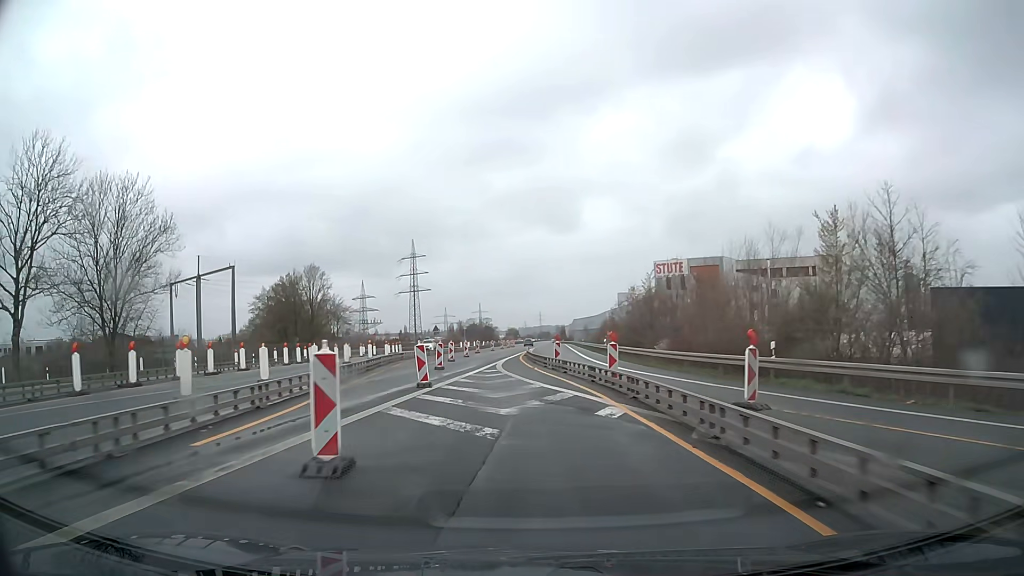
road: trunk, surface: asphalt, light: Day
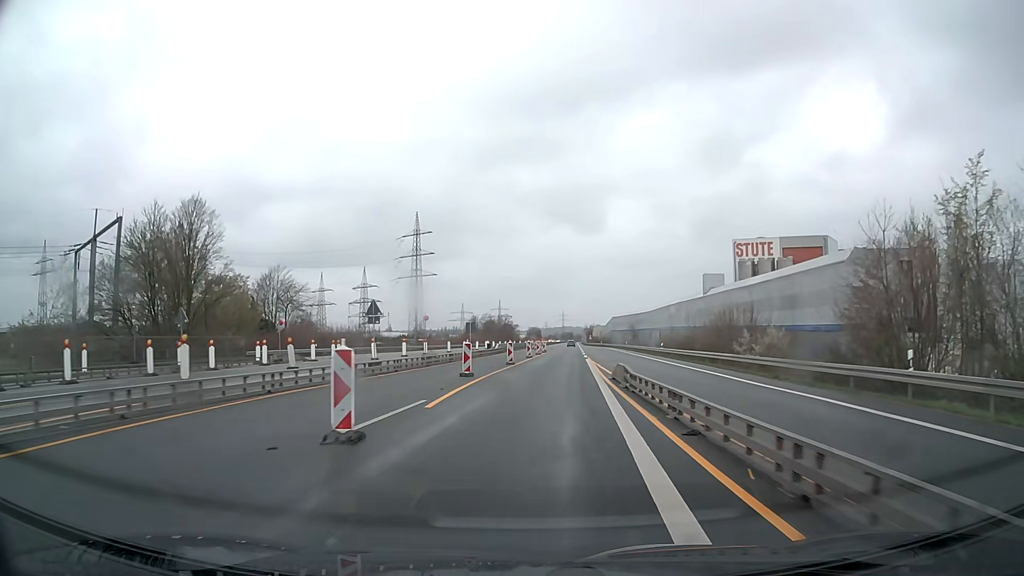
(-2.7, +45.5) m; -3°
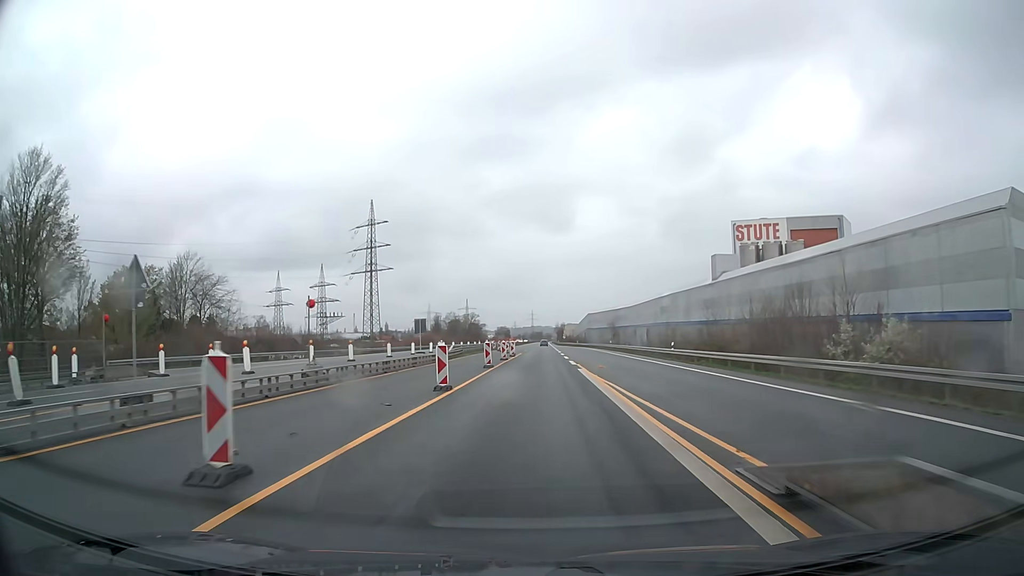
(+0.5, +18.3) m; +3°
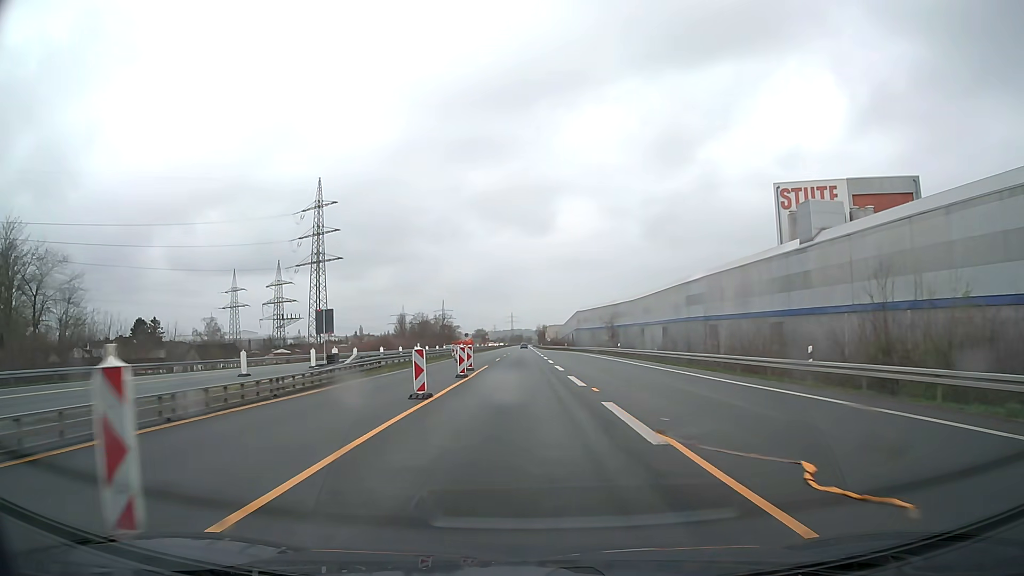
(+0.5, +28.5) m; +2°
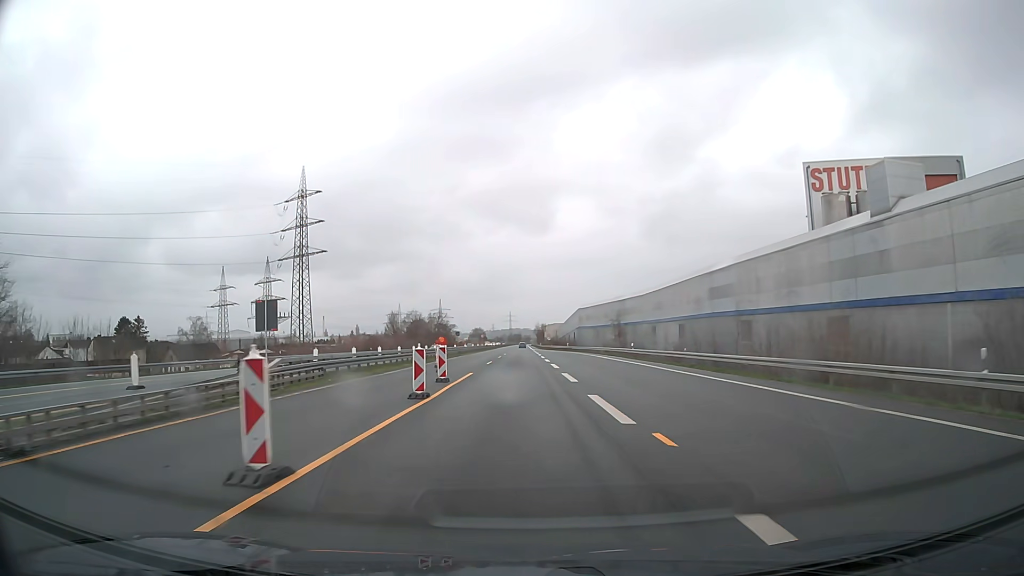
(0.0, +10.1) m; 0°
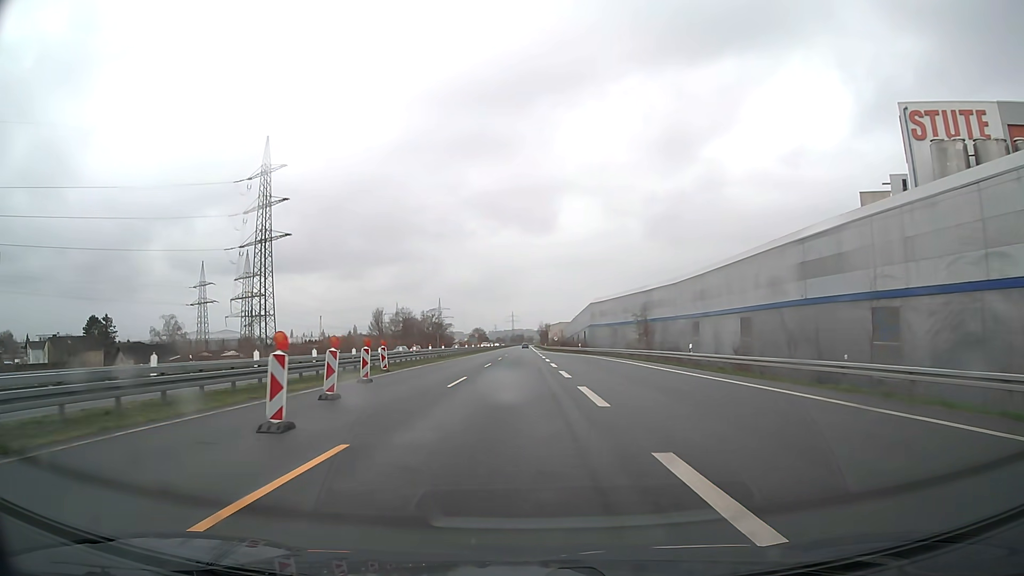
(-0.1, +21.2) m; 0°
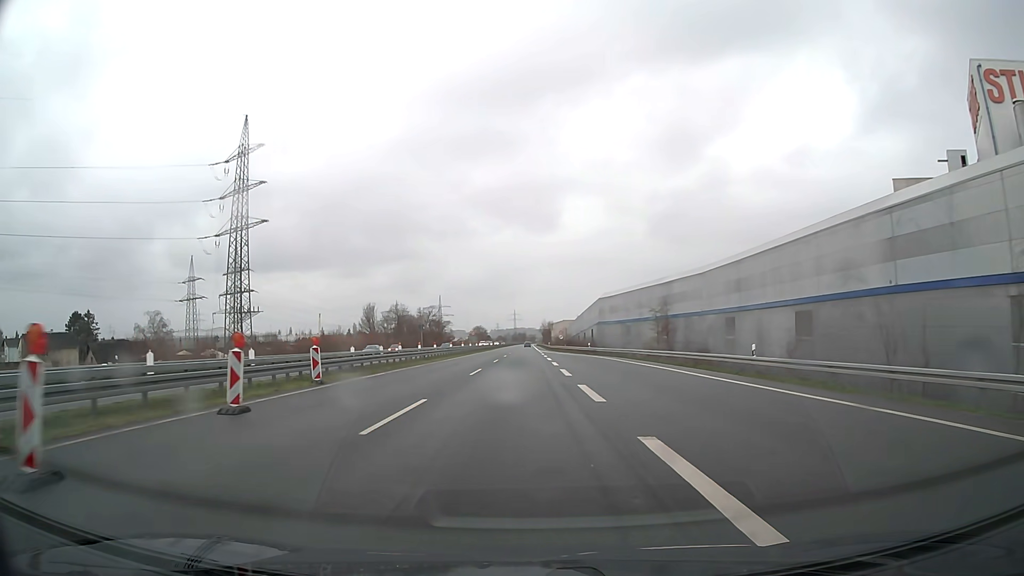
(0.0, +11.1) m; 0°
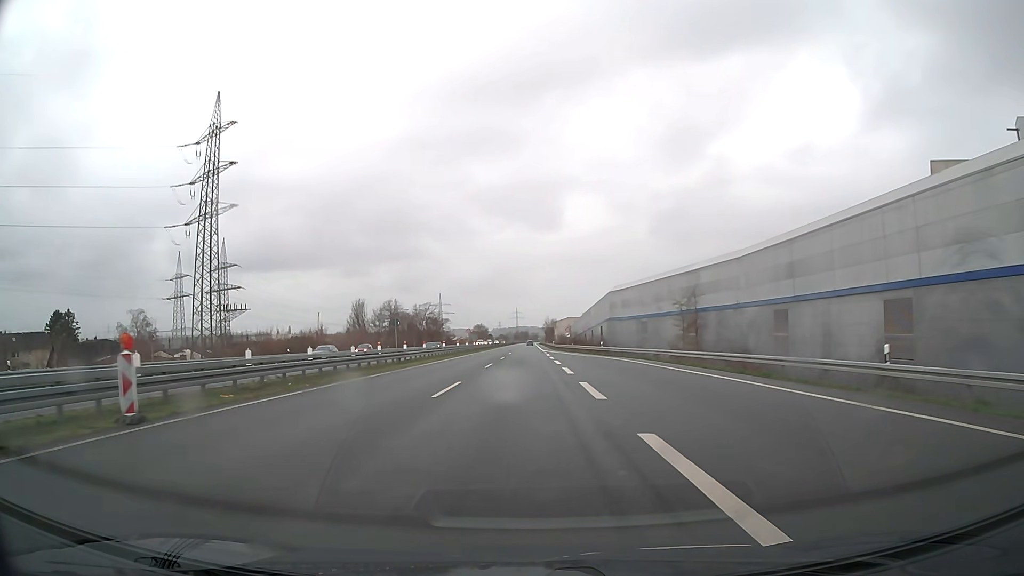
(0.0, +11.4) m; 0°
(0, +10) (0, +20) (0, +30) (0, +40) (0, +50) (0, +60) (0, +70) (0, +80) (0, +90) (0, +100) m
